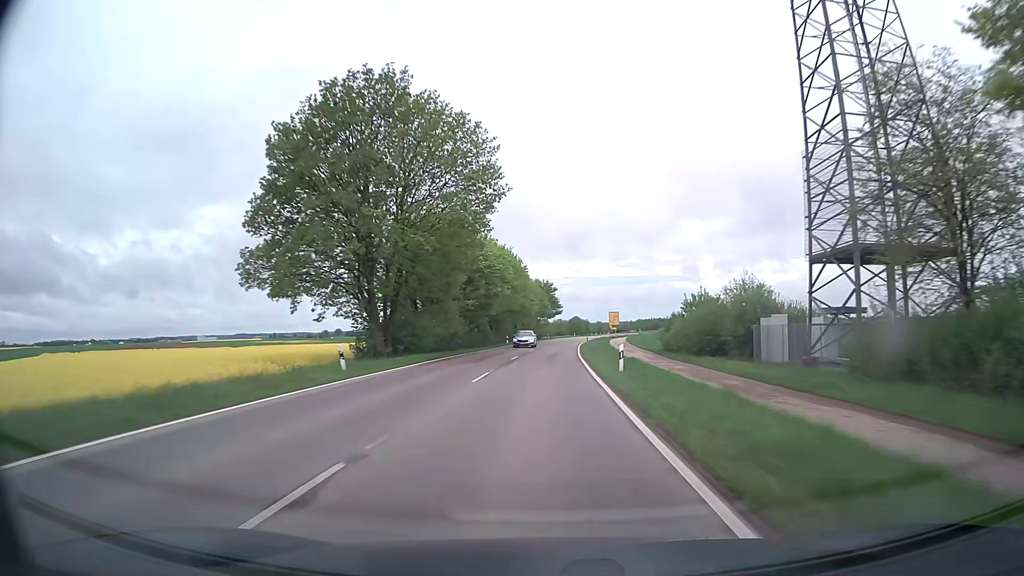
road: tertiary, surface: asphalt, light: Day
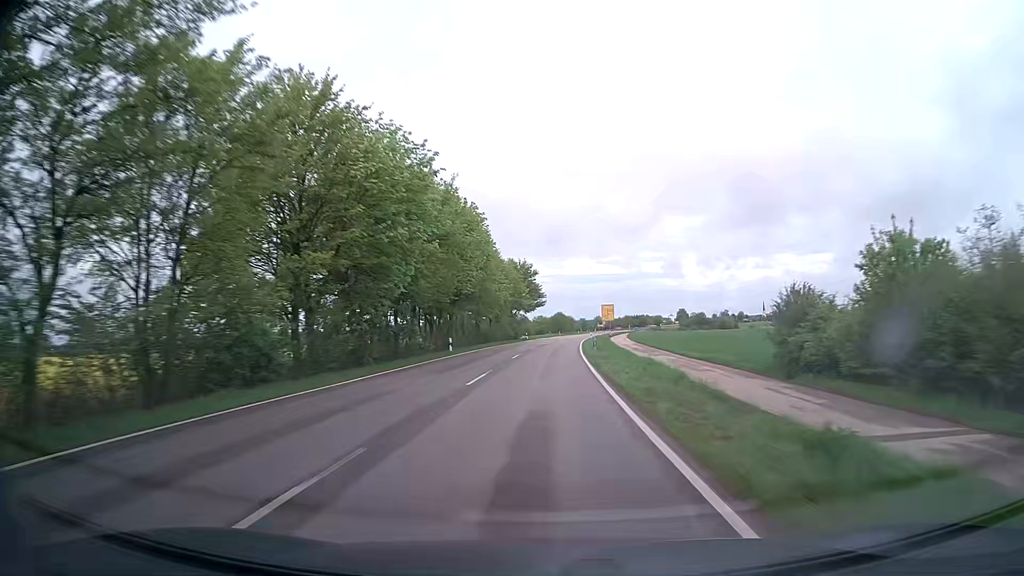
(+0.5, +31.0) m; +2°
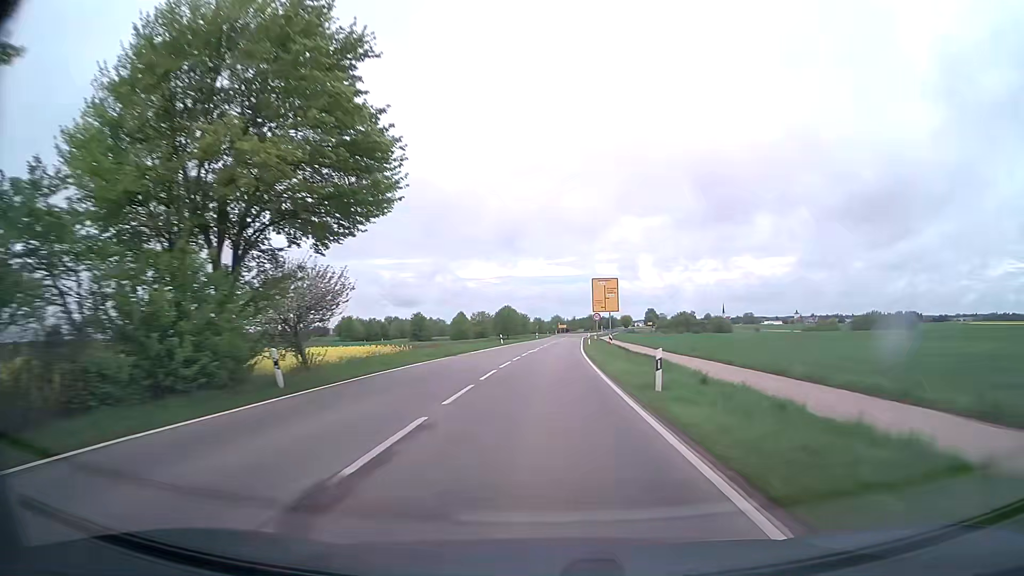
(+2.7, +73.4) m; +4°
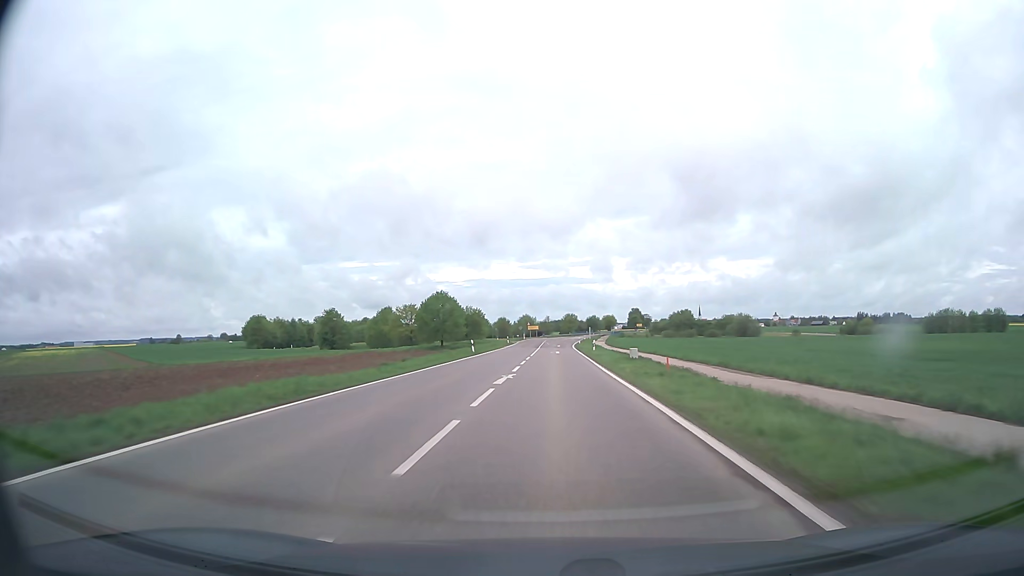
(+1.6, +65.9) m; +2°
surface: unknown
